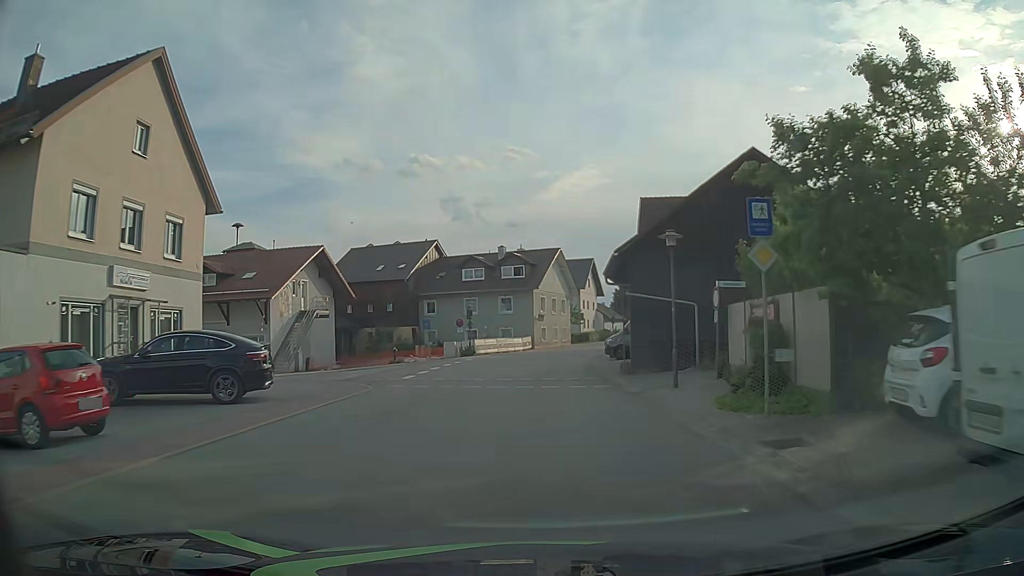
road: tertiary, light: Day
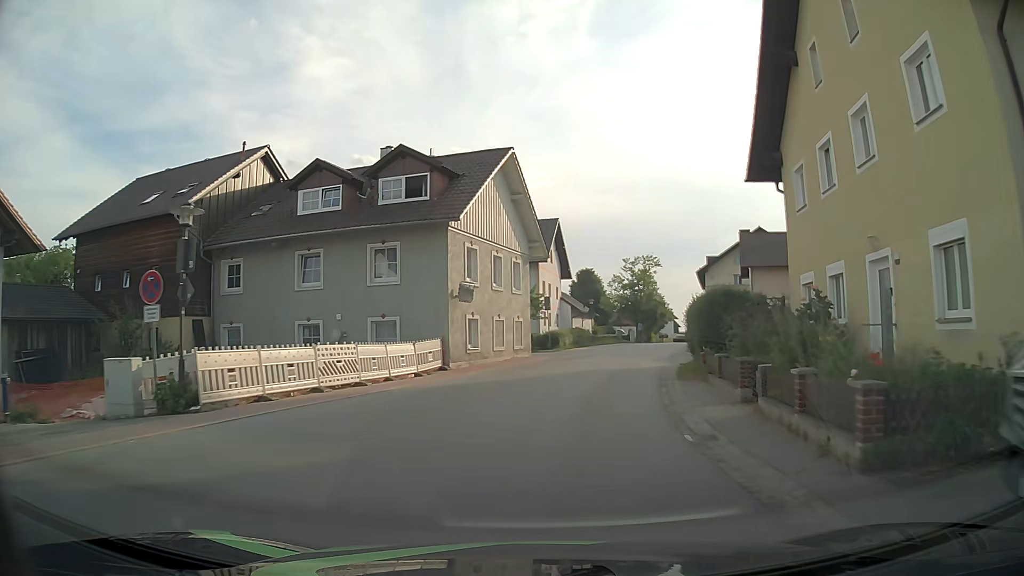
(+0.5, +34.2) m; +4°
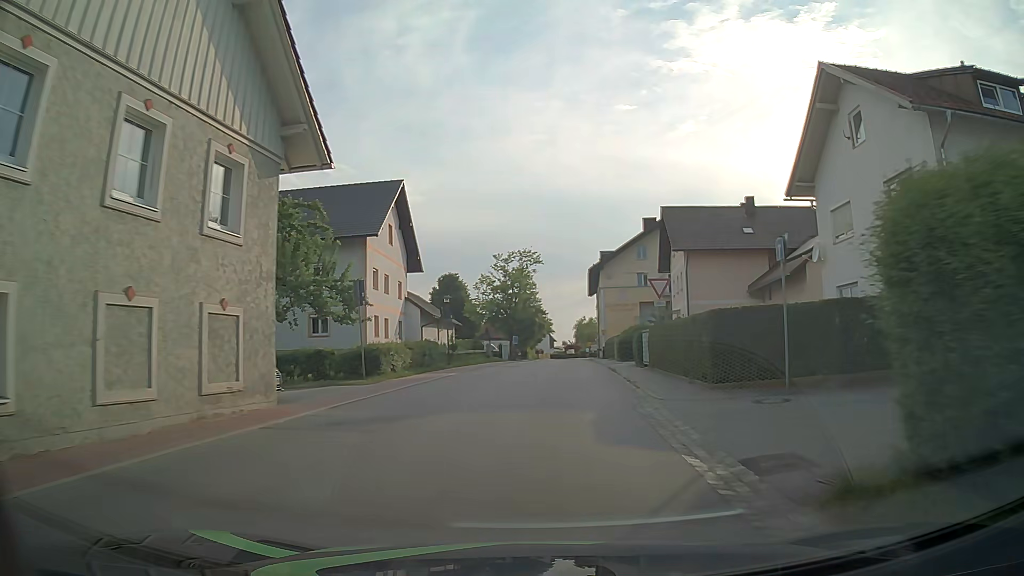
(+2.1, +20.0) m; +12°
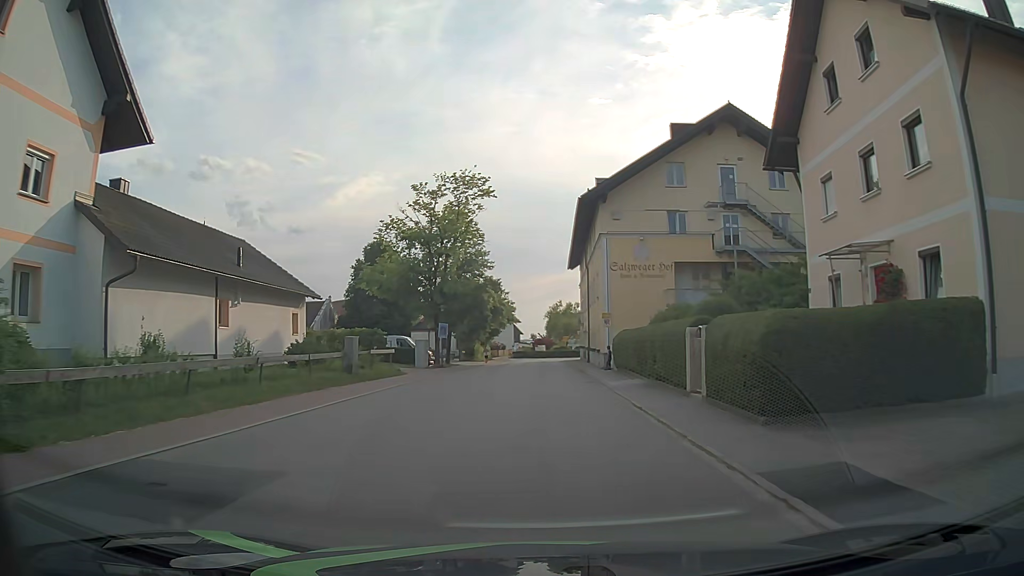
(+1.5, +32.7) m; +2°
